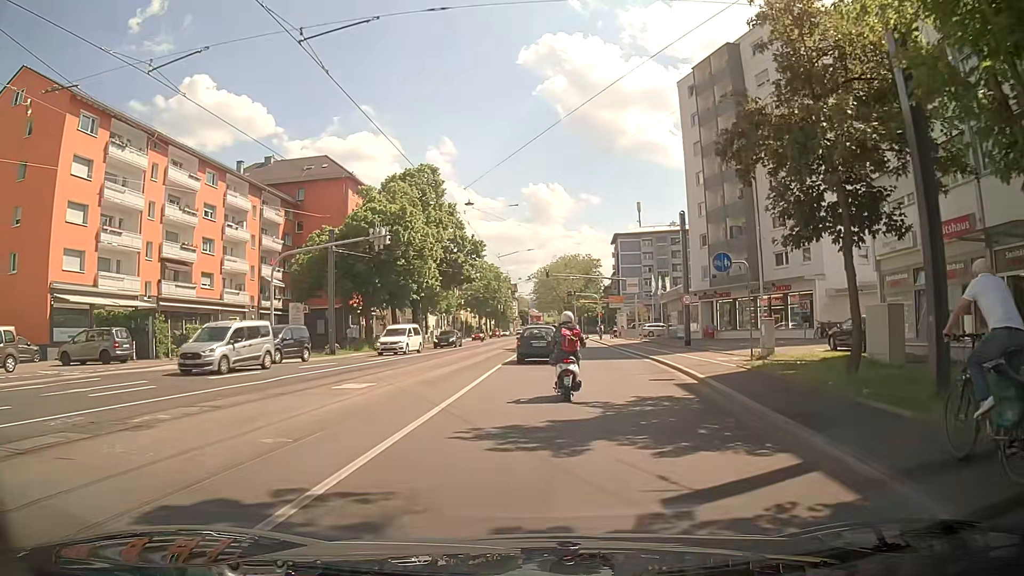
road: primary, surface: asphalt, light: Day
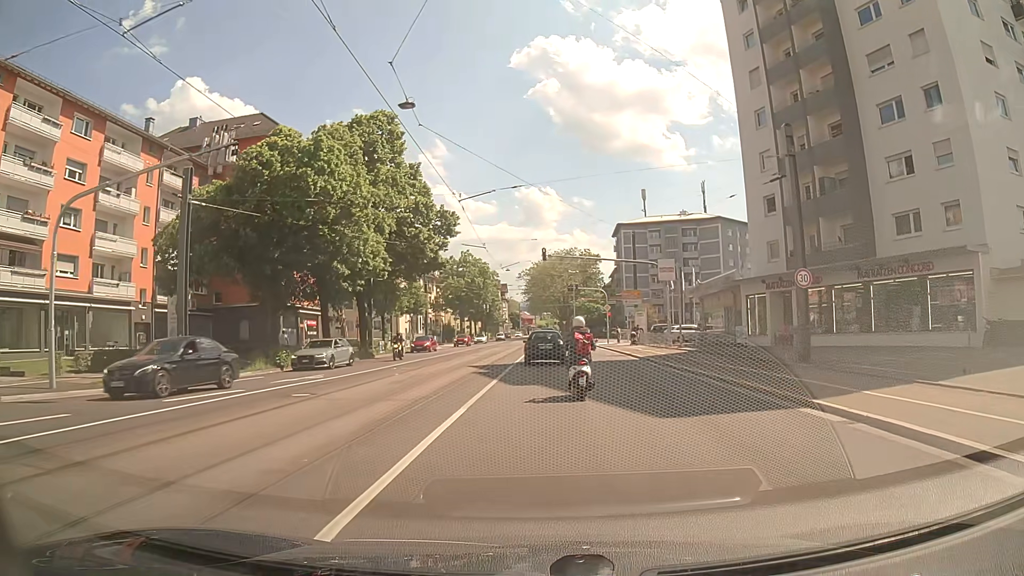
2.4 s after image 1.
(+0.3, +18.0) m; +1°
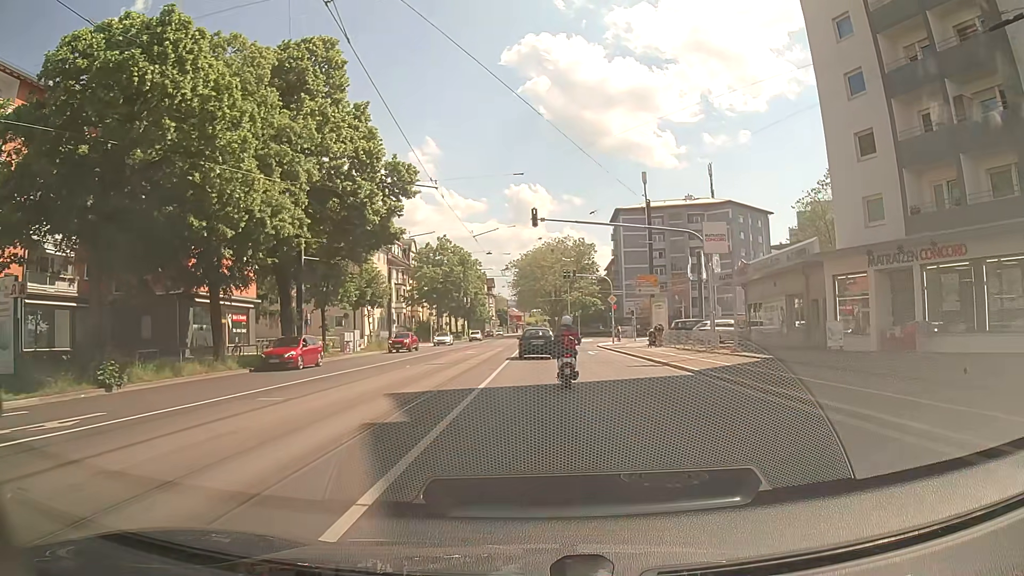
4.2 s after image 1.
(+0.1, +13.5) m; +1°
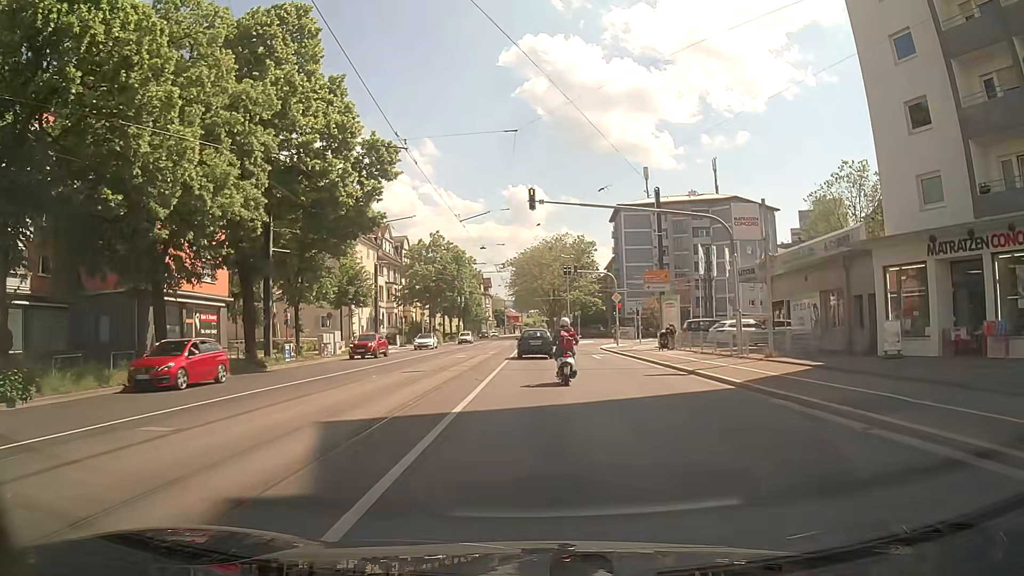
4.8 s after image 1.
(0.0, +4.5) m; -1°
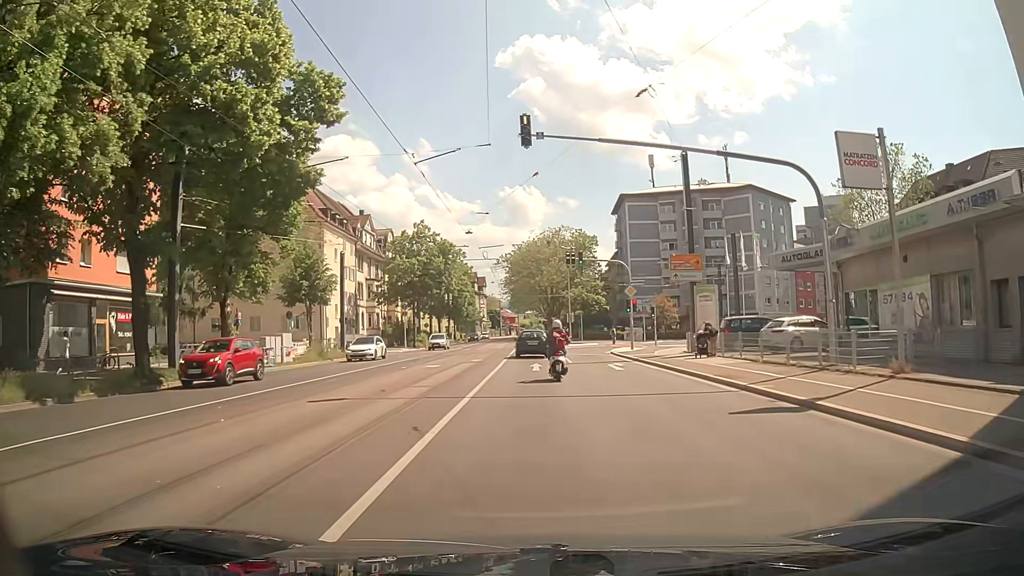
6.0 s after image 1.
(+0.1, +9.3) m; +1°
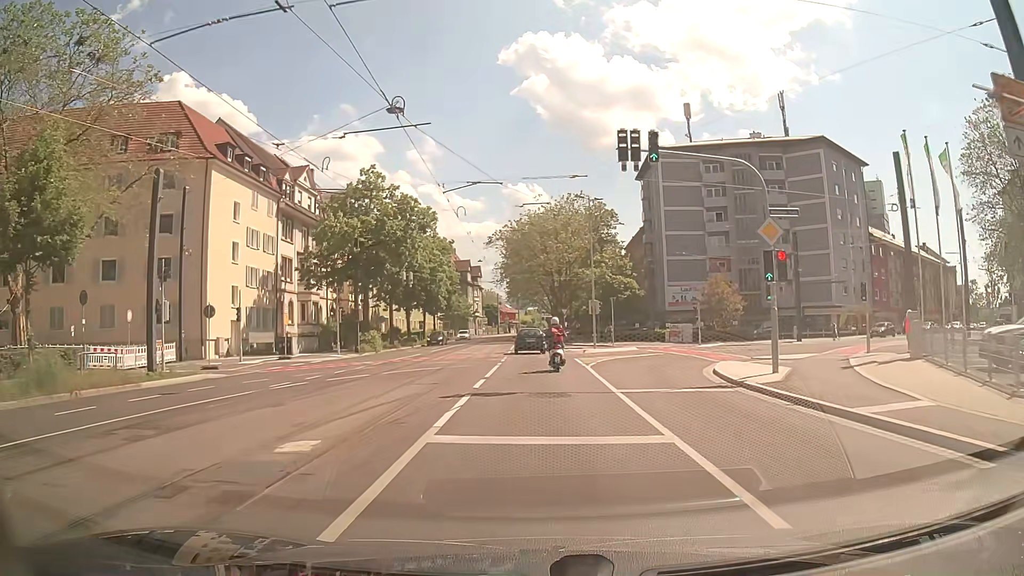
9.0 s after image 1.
(-0.2, +25.6) m; -1°
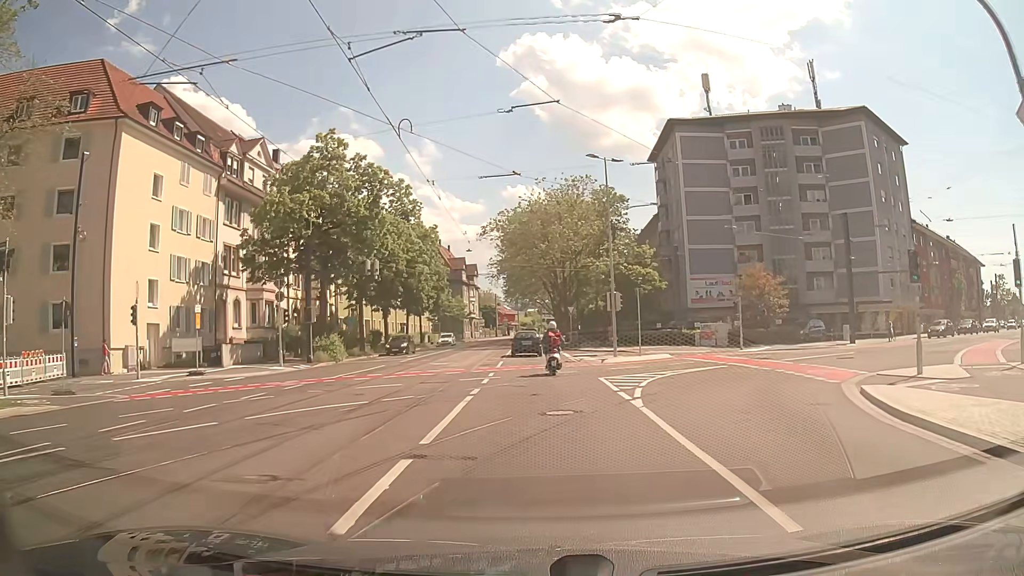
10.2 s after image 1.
(+0.1, +11.0) m; +1°
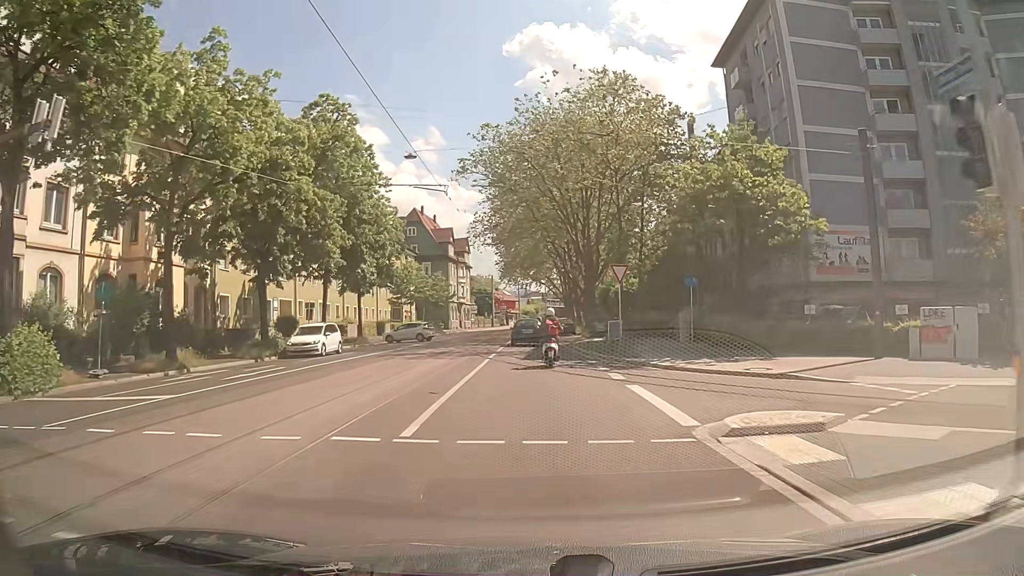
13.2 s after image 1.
(-0.2, +28.7) m; 0°
(0, +10) (0, +20) (0, +30) (0, +40) (0, +50) (0, +60) (0, +70) (0, +80) (0, +90) (0, +100) m
